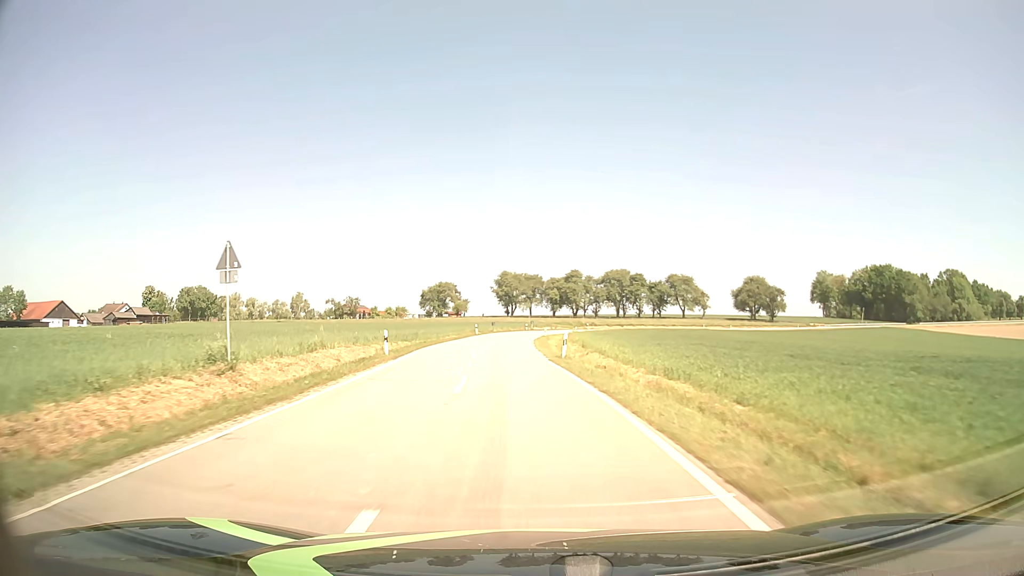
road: tertiary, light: Day
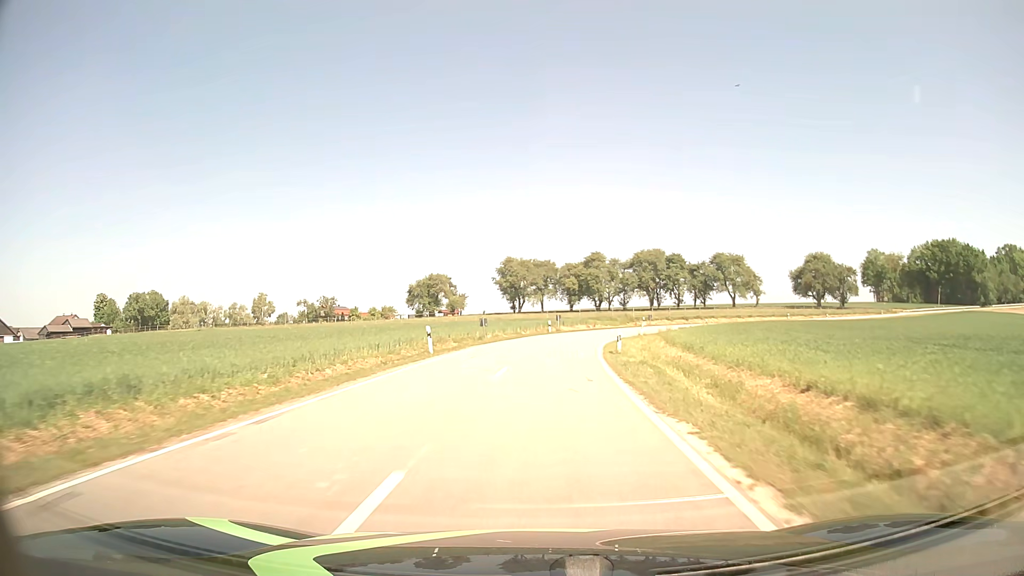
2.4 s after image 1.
(-1.8, +45.3) m; -1°
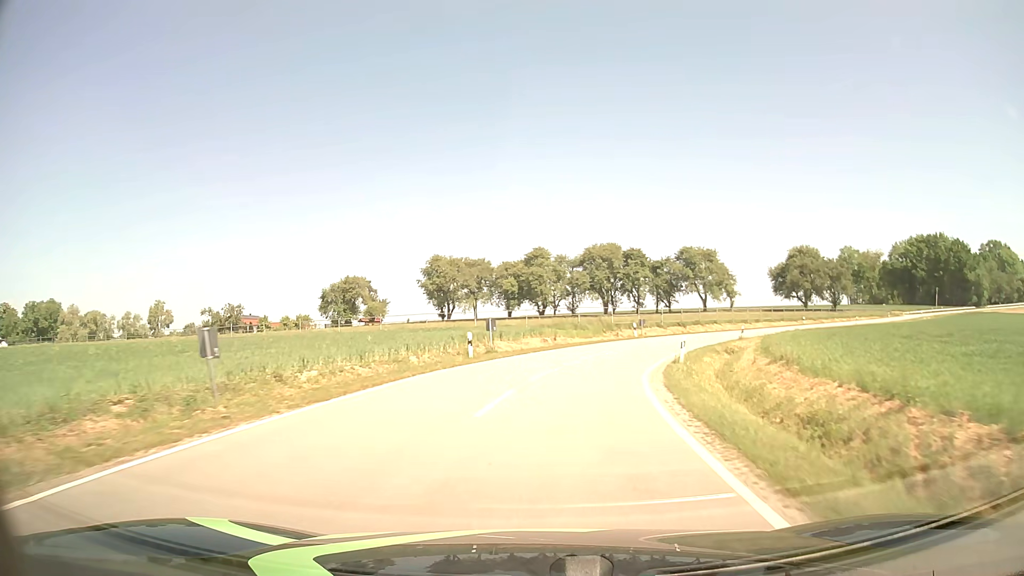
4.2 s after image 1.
(+1.1, +29.1) m; +5°
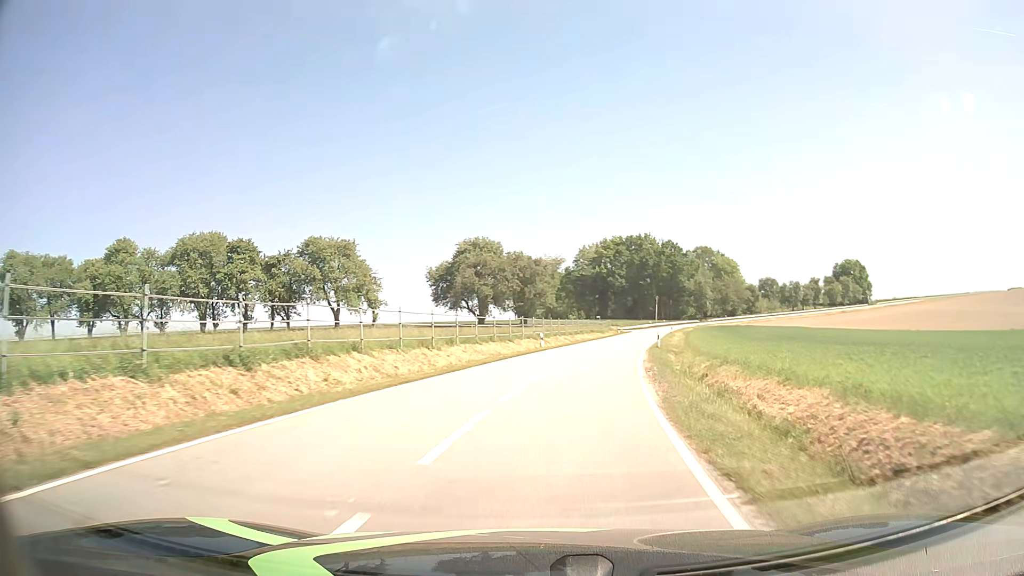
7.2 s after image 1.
(+10.8, +42.4) m; +31°
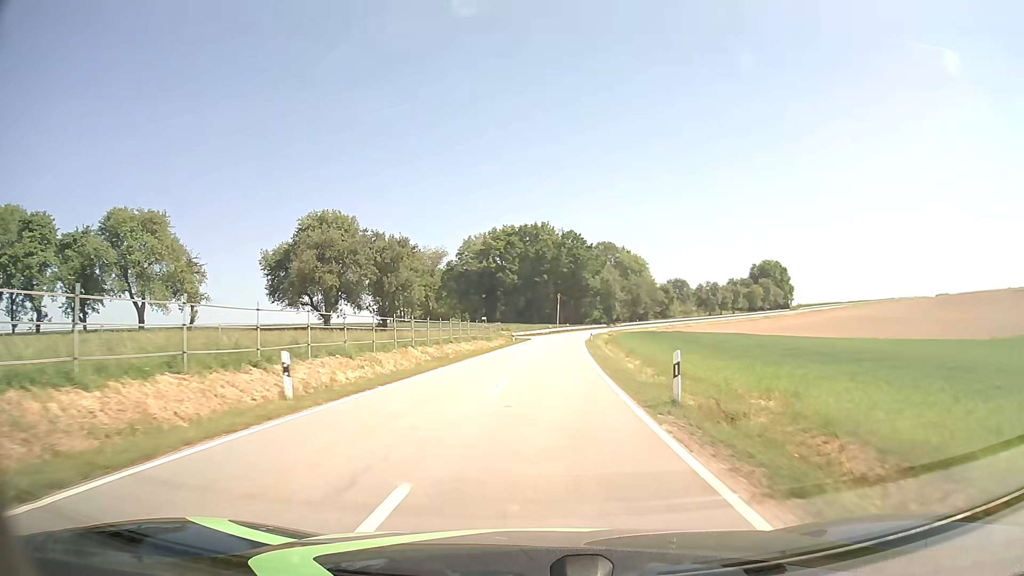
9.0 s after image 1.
(+2.8, +29.0) m; +9°
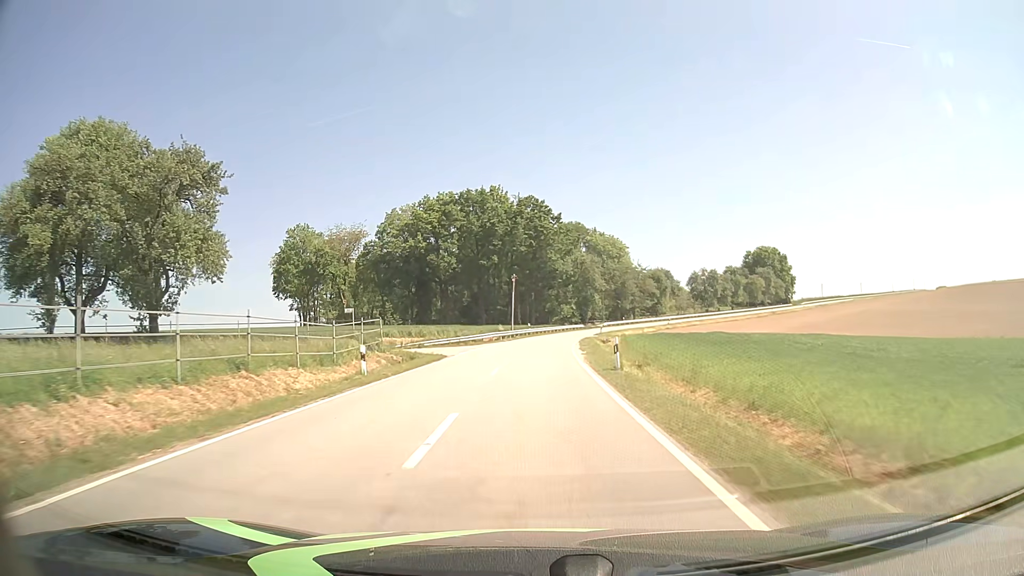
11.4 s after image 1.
(+1.8, +43.6) m; +4°
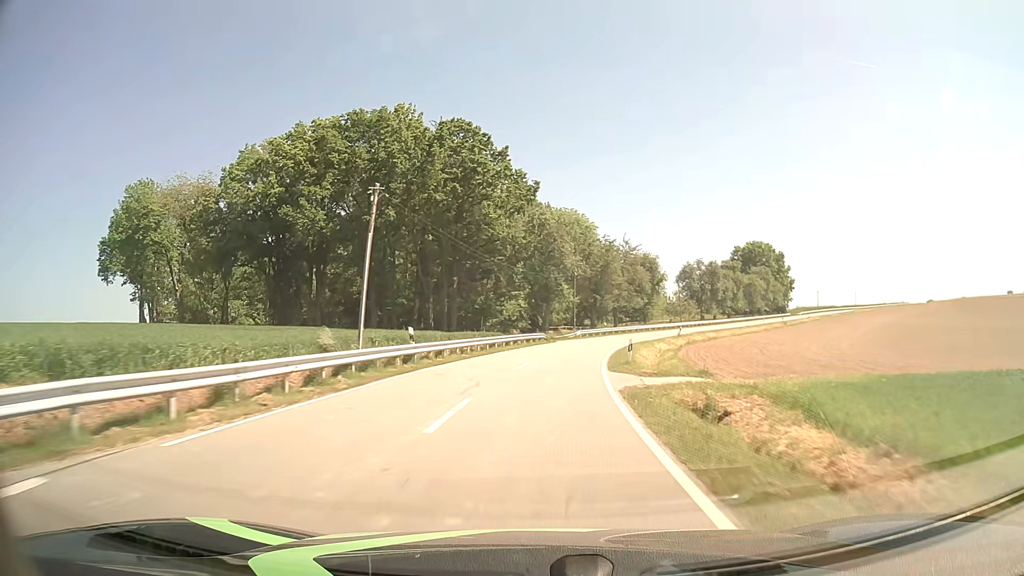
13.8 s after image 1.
(+1.3, +45.7) m; +5°
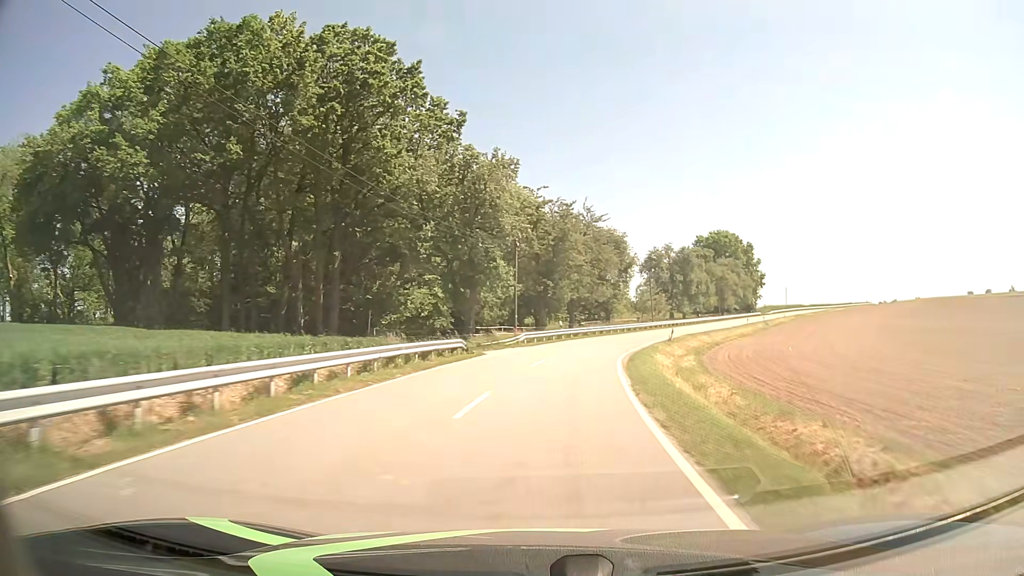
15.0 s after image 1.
(+1.0, +22.9) m; +5°
(0, +10) (+1, +20) (+3, +30) (+5, +40) (+8, +49) (+12, +58) (+16, +67) (+20, +76) (+25, +85) (+29, +94) m
